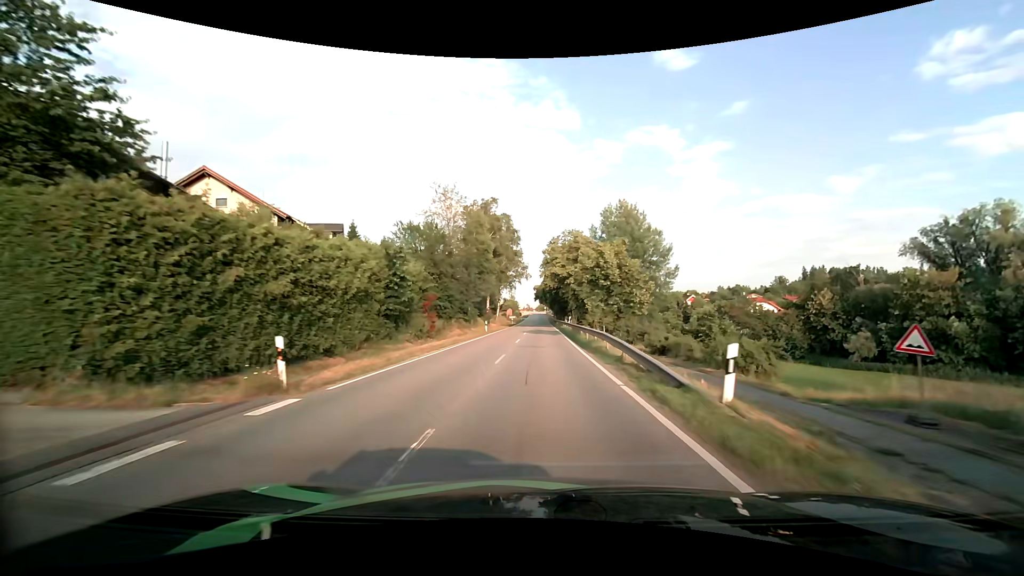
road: tertiary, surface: asphalt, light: Day
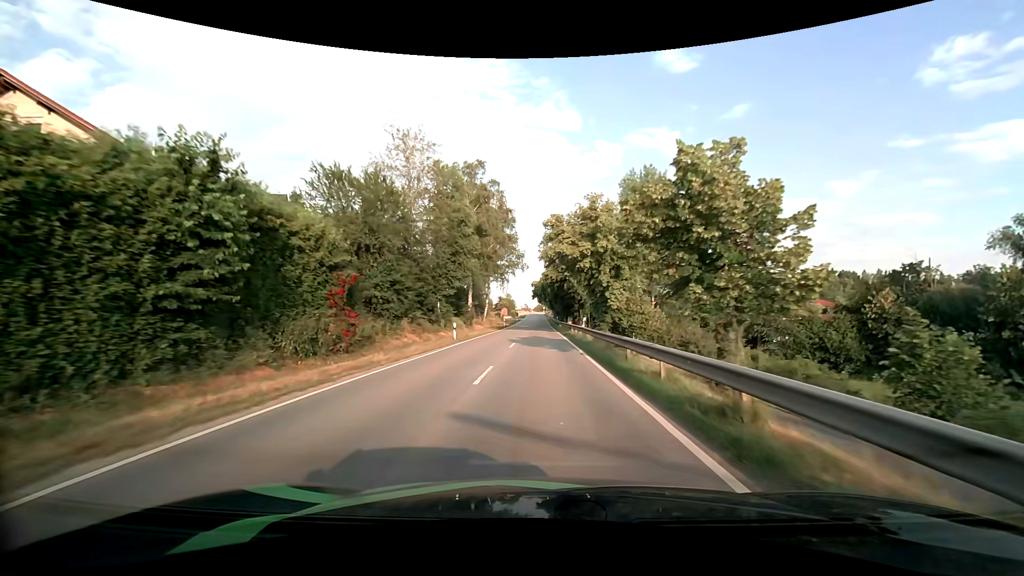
(0.0, +16.5) m; 0°
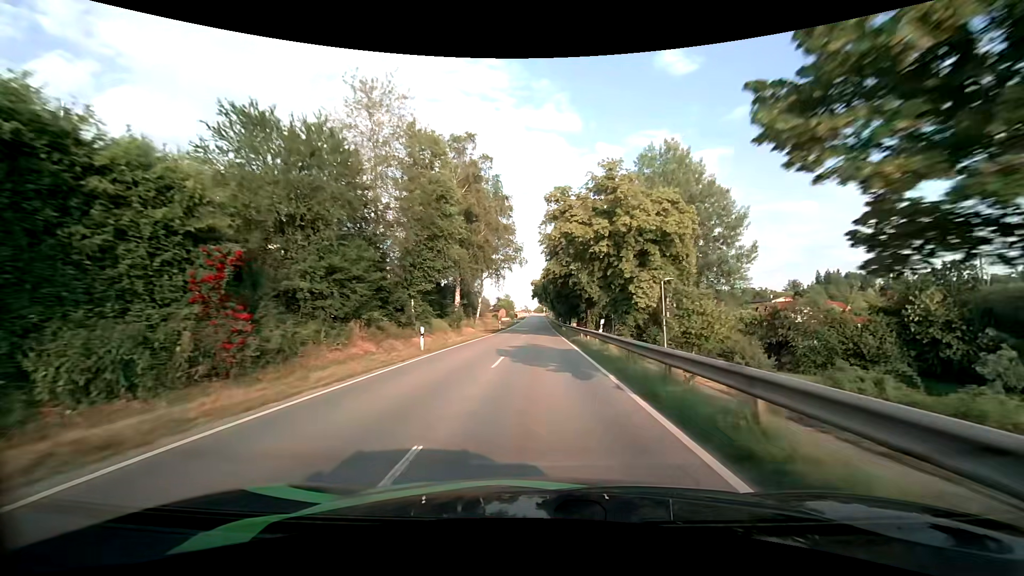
(0.0, +8.4) m; 0°
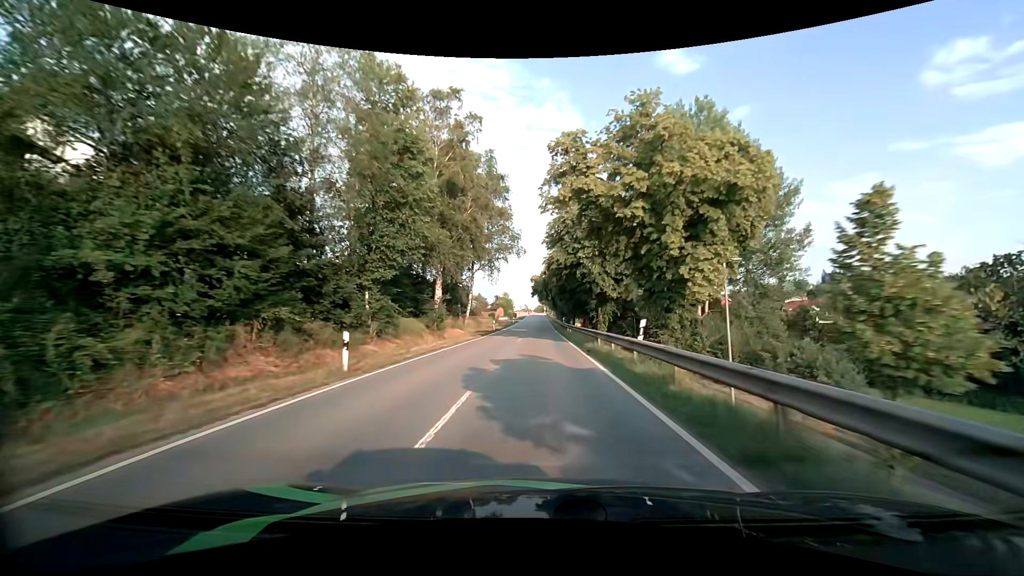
(0.0, +8.5) m; 0°
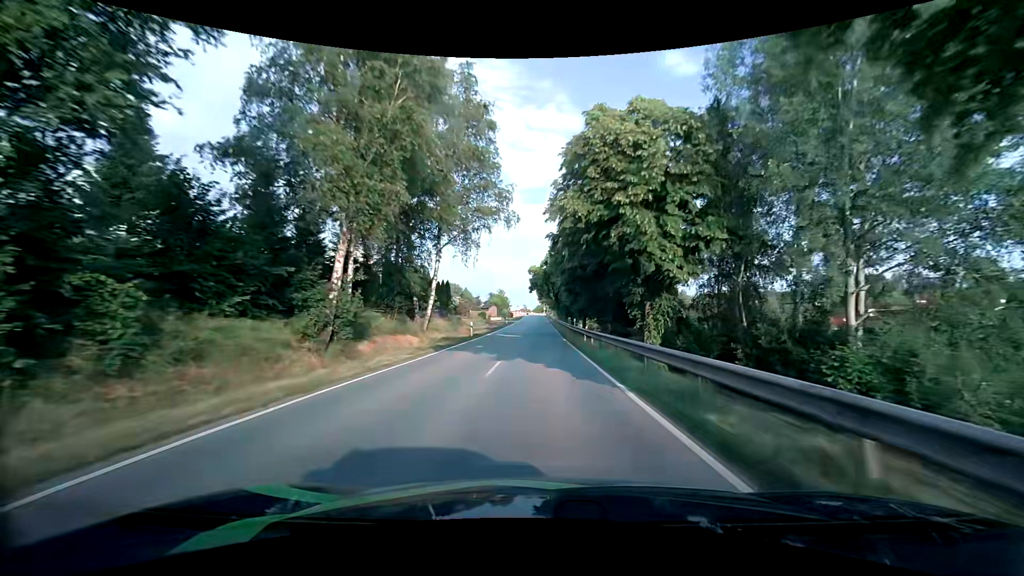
(0.0, +17.5) m; 0°
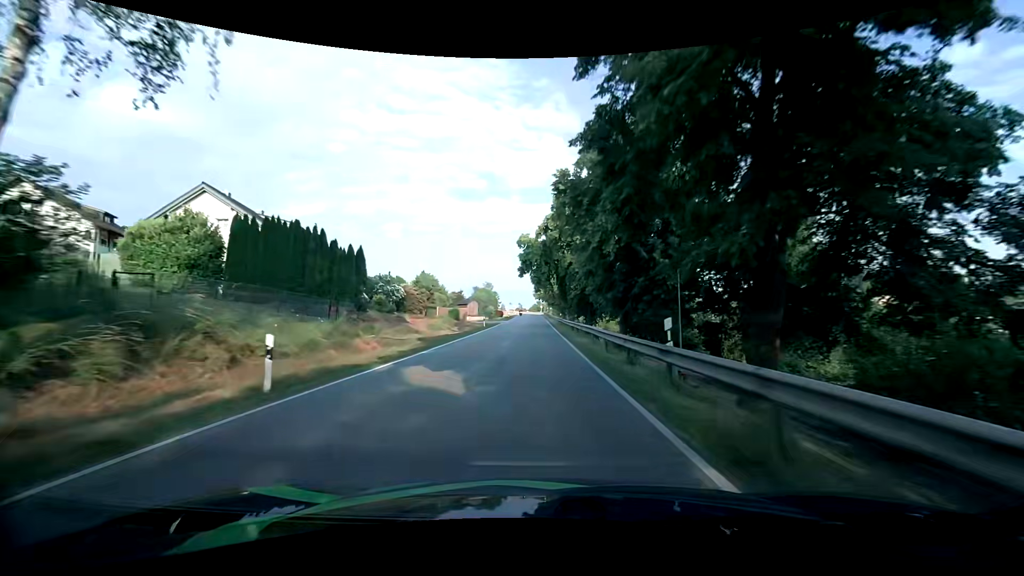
(+0.1, +26.9) m; +1°
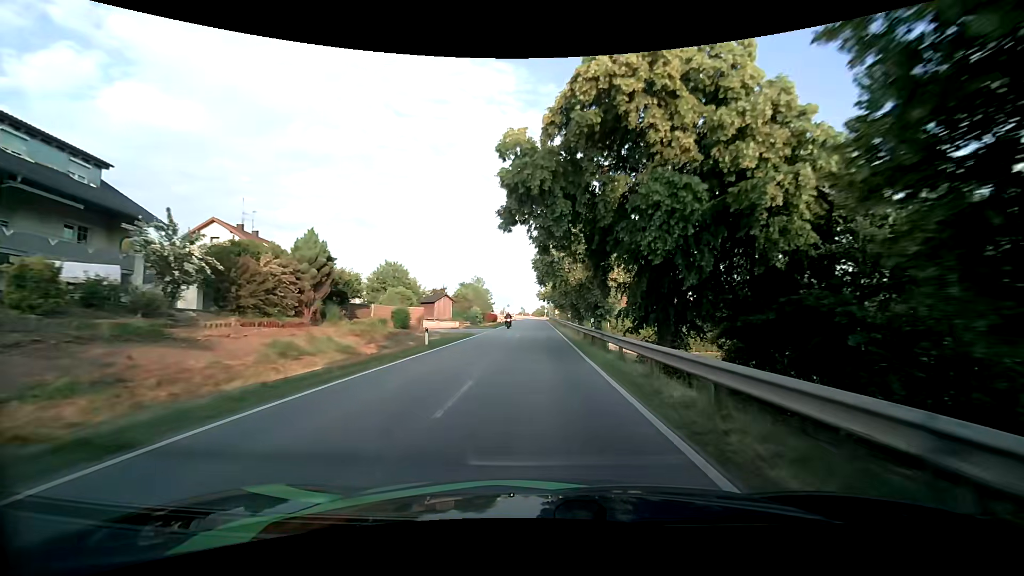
(-0.2, +26.4) m; 0°
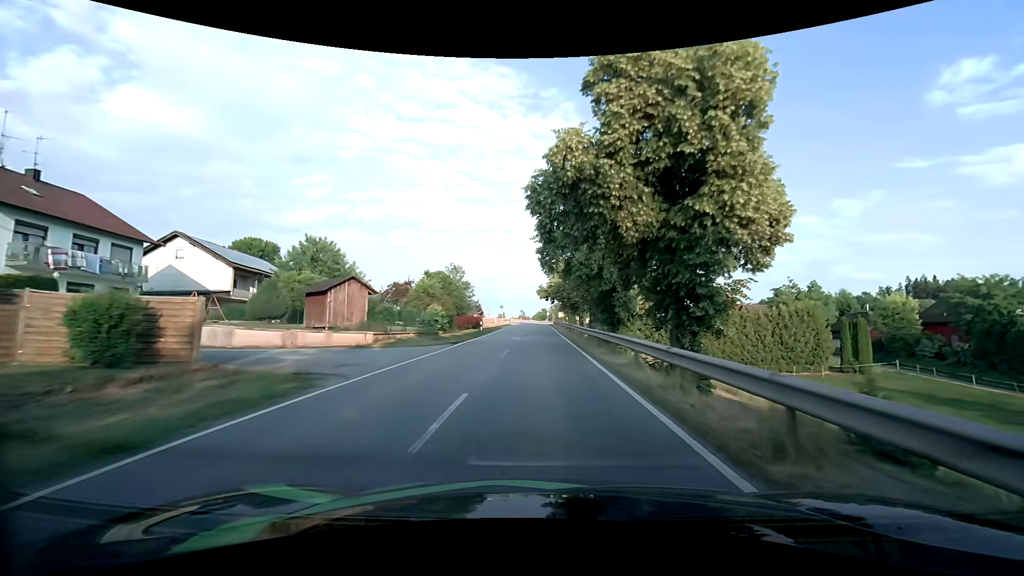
(-0.2, +26.0) m; 0°
(0, +10) (0, +20) (0, +30) (0, +40) (0, +50) (0, +60) (0, +70) (0, +80) (0, +90) (0, +100) m
